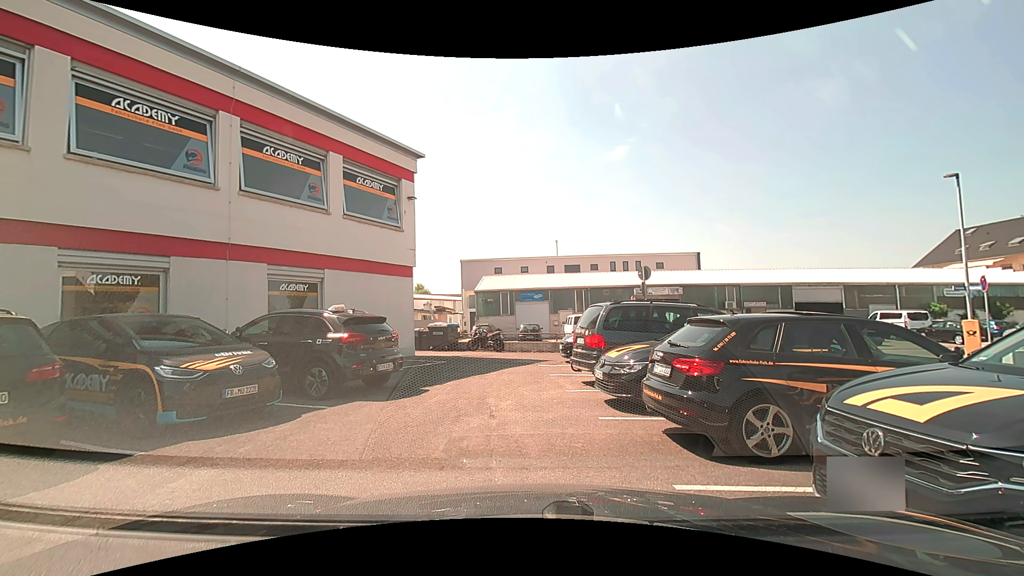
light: Day
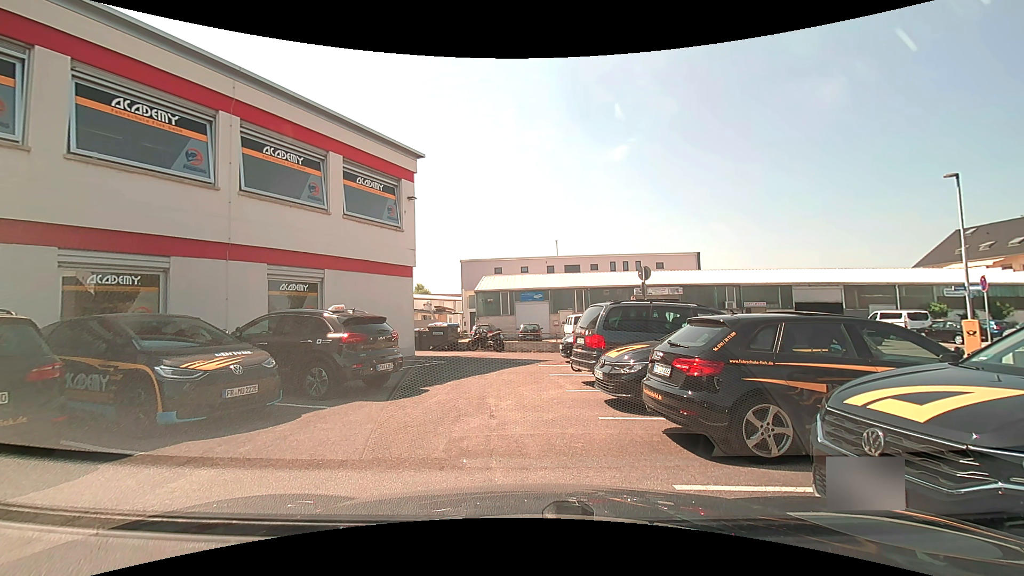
(0.0, 0.0) m; 0°
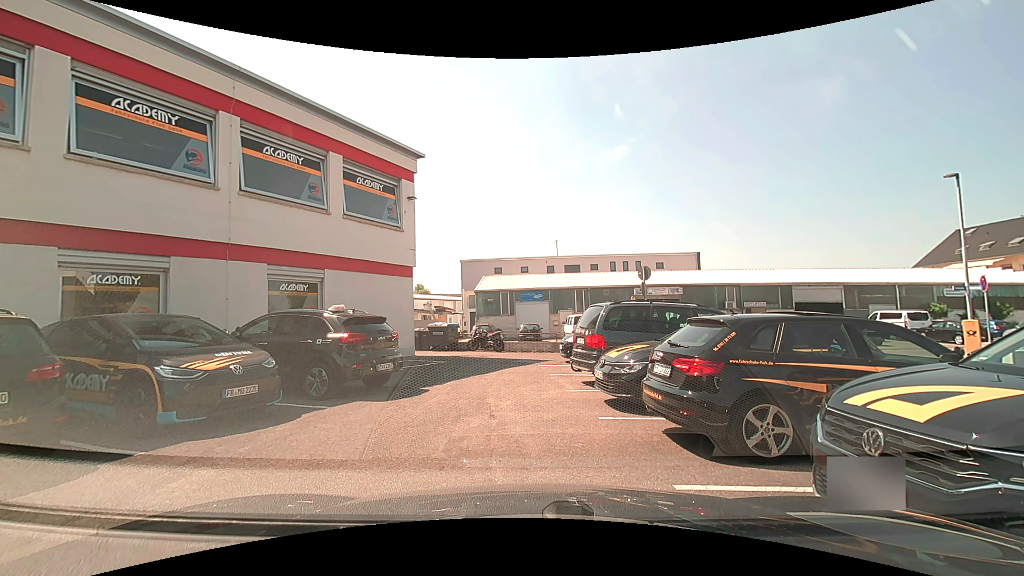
(0.0, 0.0) m; 0°
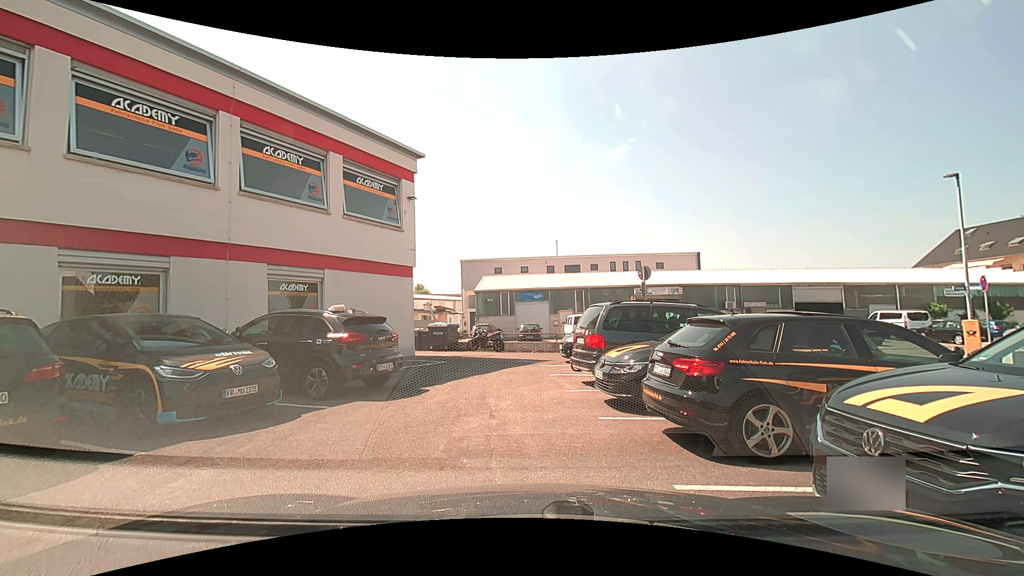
(0.0, 0.0) m; 0°
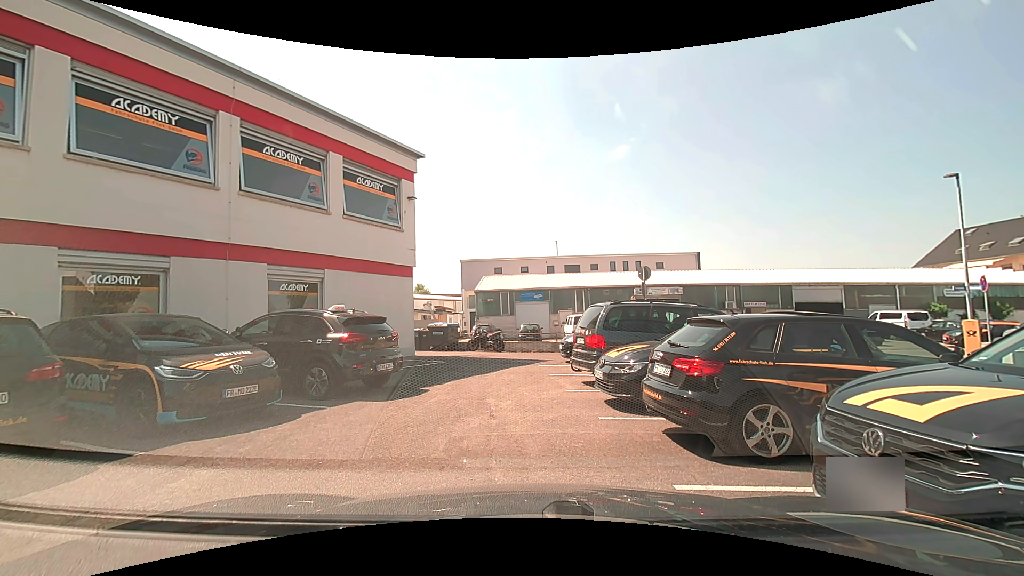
(0.0, 0.0) m; 0°
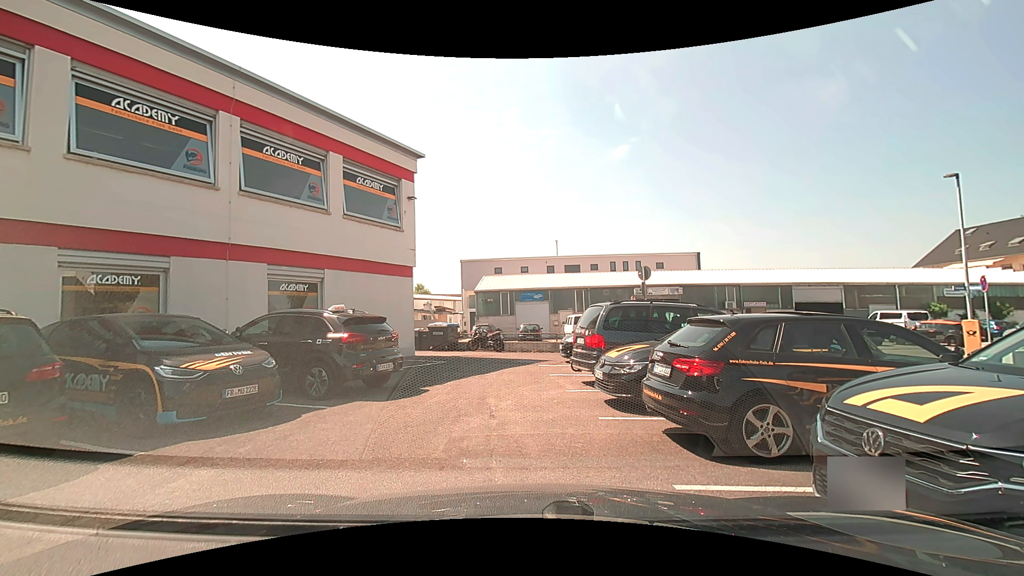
(0.0, 0.0) m; 0°
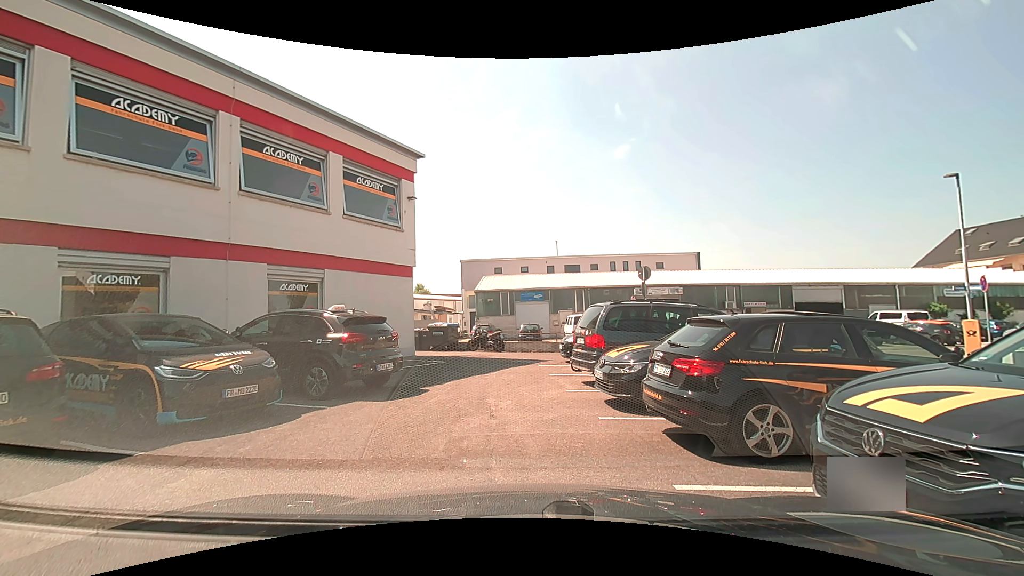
(0.0, 0.0) m; 0°
